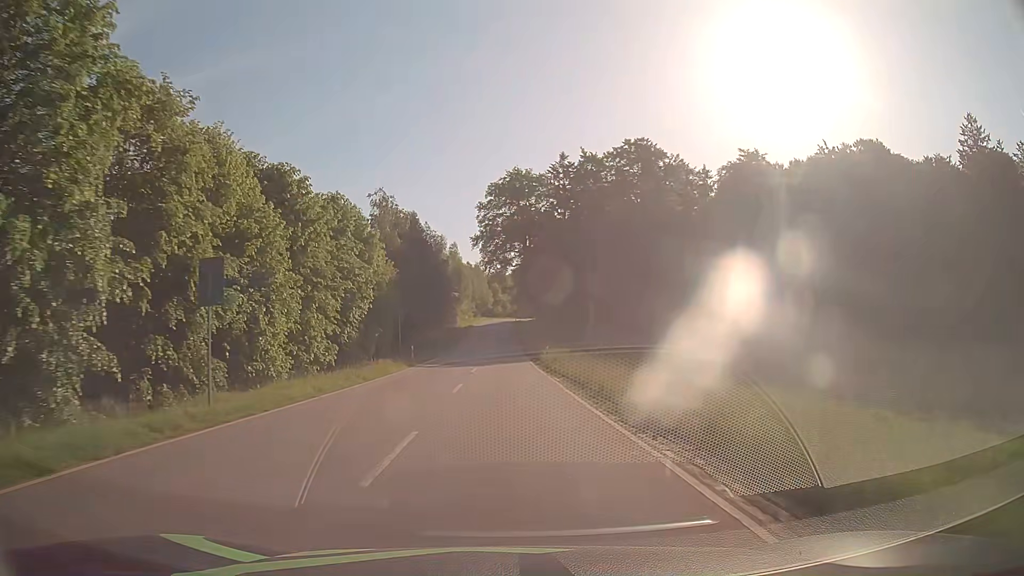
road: tertiary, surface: asphalt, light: Day
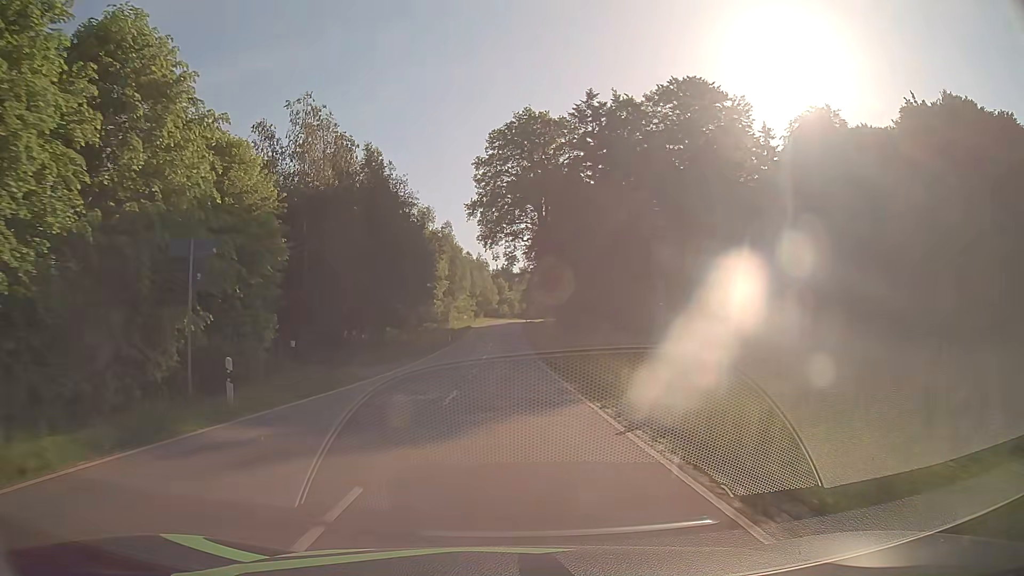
(-0.3, +28.1) m; -1°
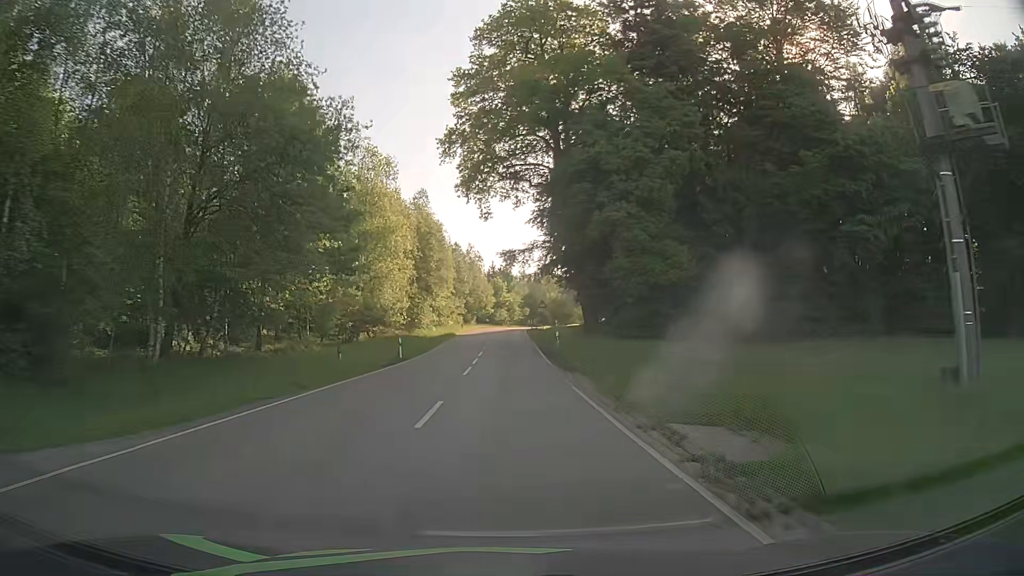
(-0.1, +28.4) m; 0°
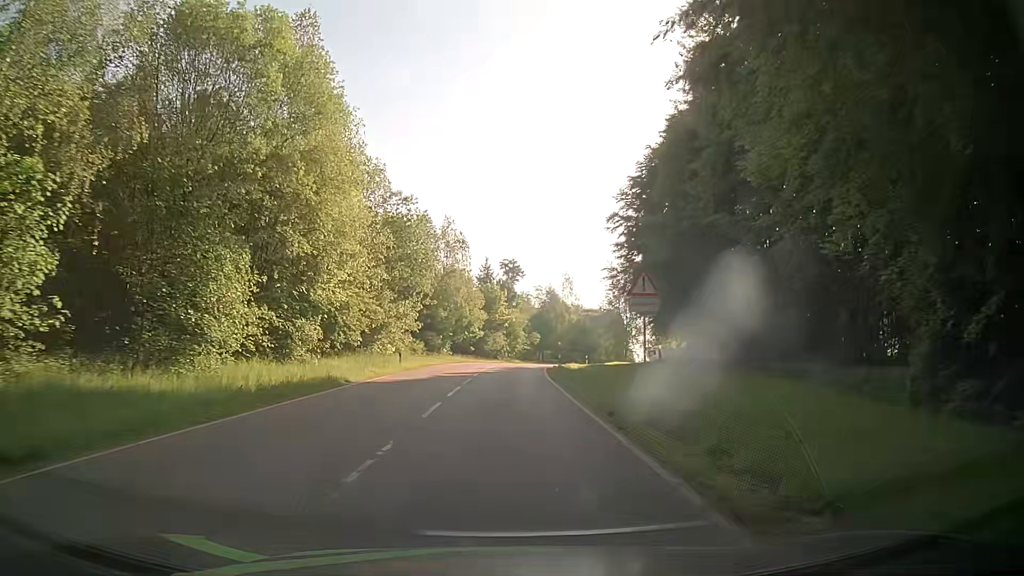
(-0.2, +46.6) m; 0°
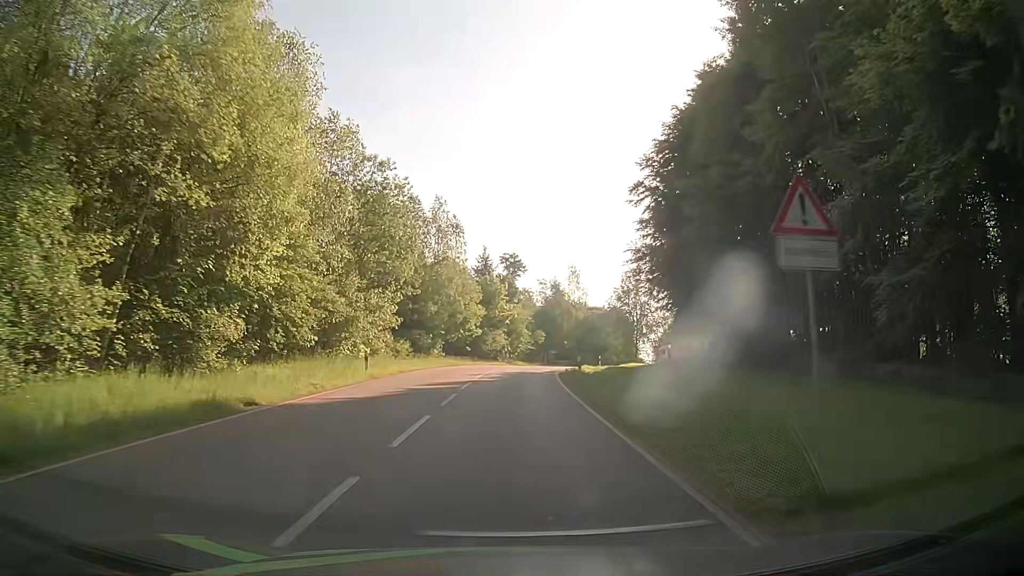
(-0.1, +8.9) m; 0°
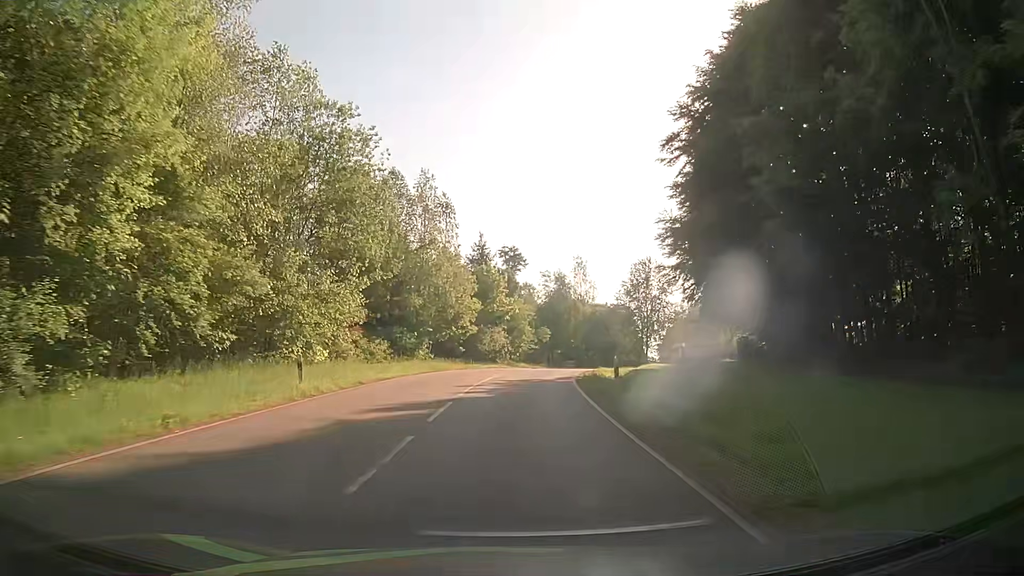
(0.0, +8.8) m; 0°
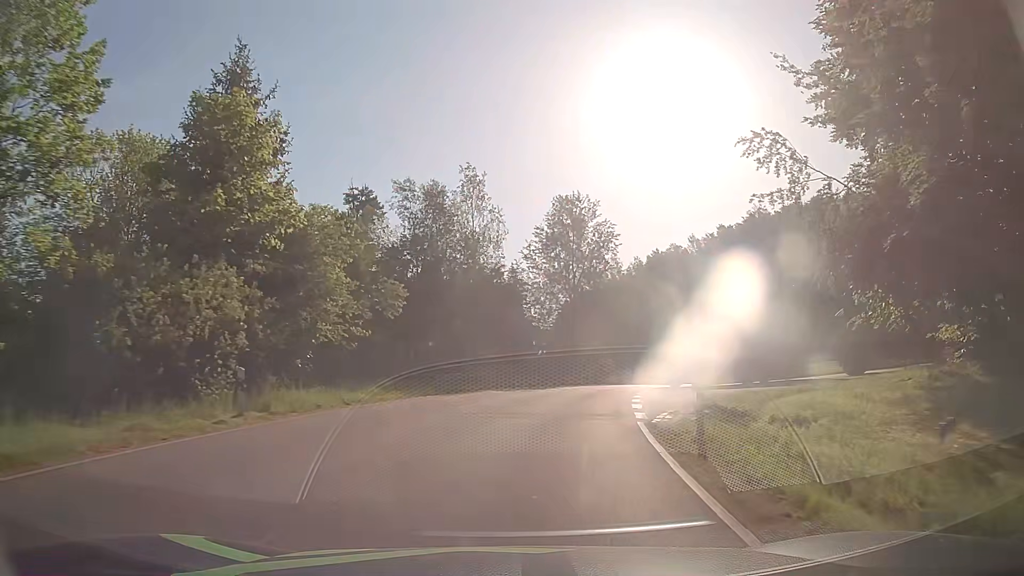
(+2.7, +41.6) m; +11°
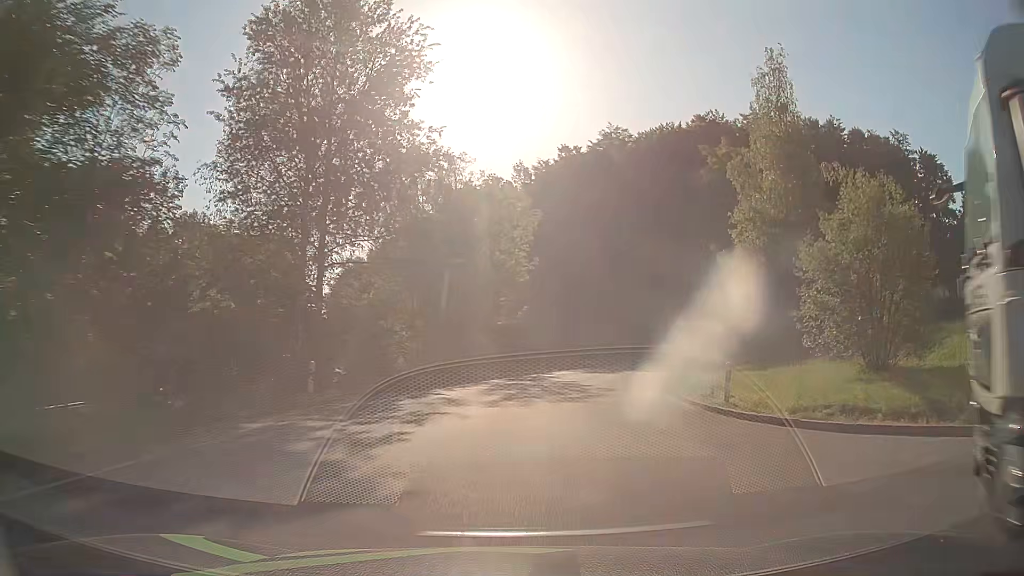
(+5.1, +37.2) m; +17°
(+1, +10) (+2, +20) (+5, +30) (+8, +39) (+11, +49) (+13, +58) (+14, +68) (+11, +78) (+5, +85) (-4, +91) m
